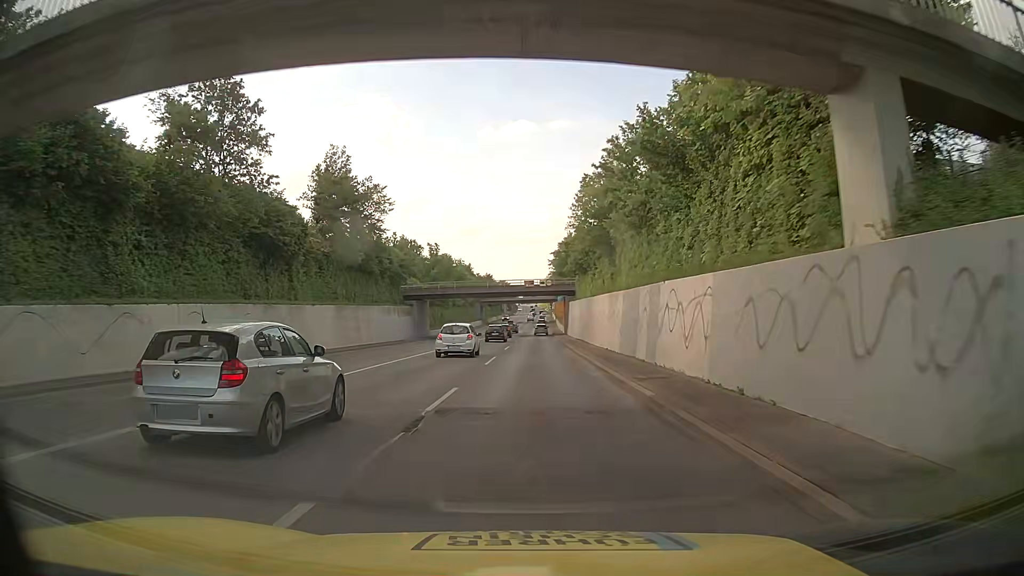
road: secondary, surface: asphalt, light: Day
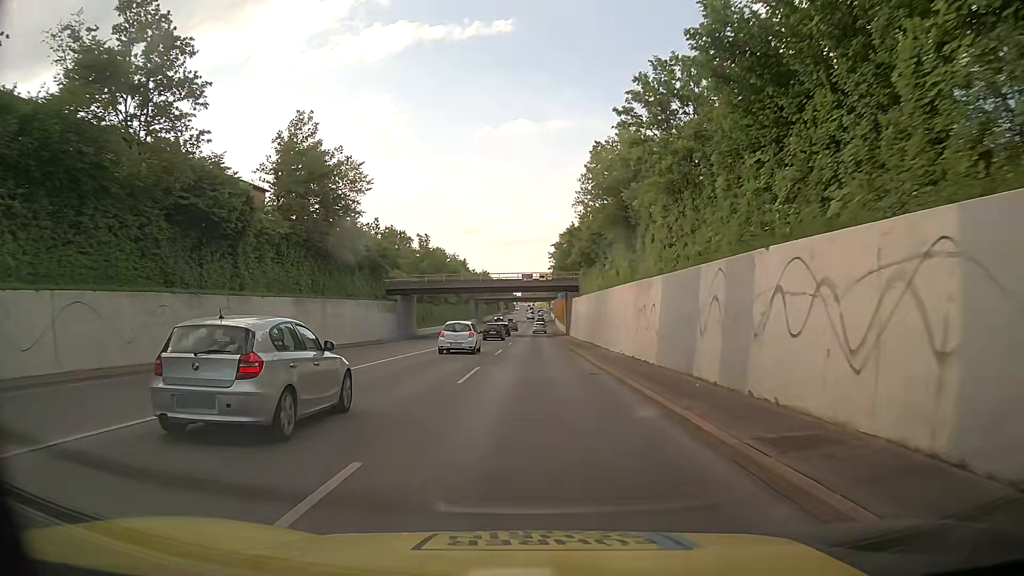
(-0.1, +8.6) m; -1°
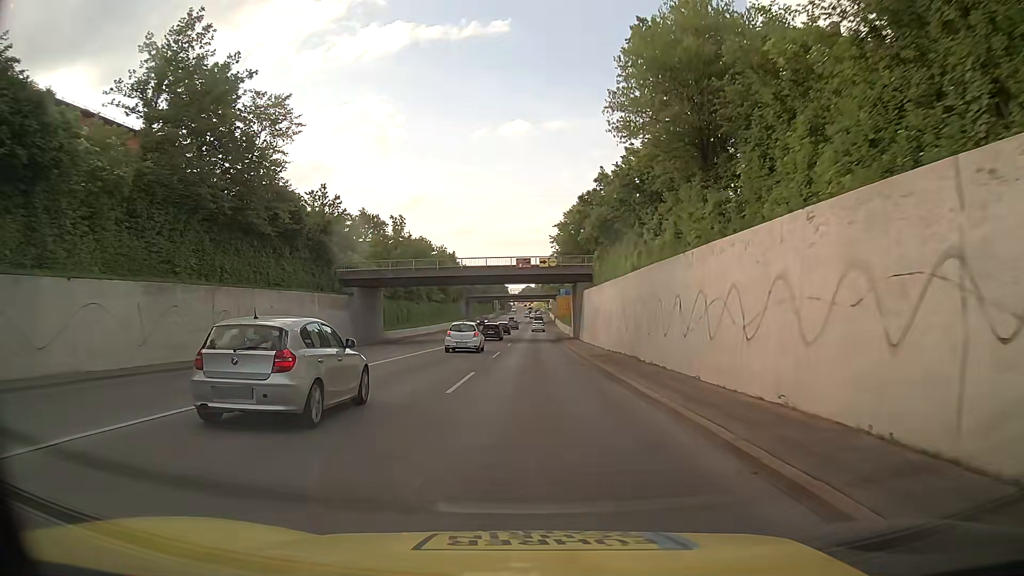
(+0.1, +17.3) m; +1°
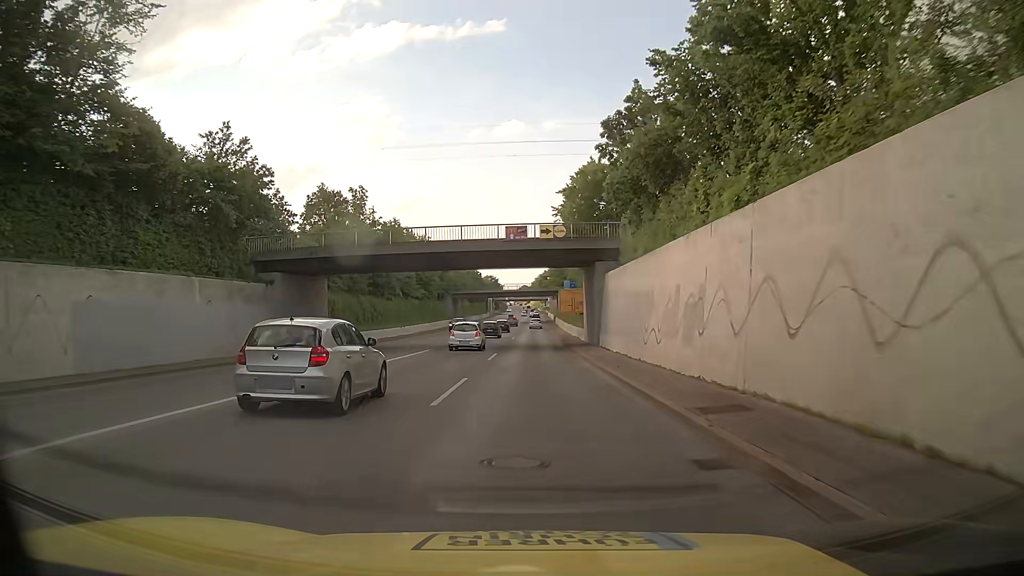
(0.0, +17.2) m; 0°
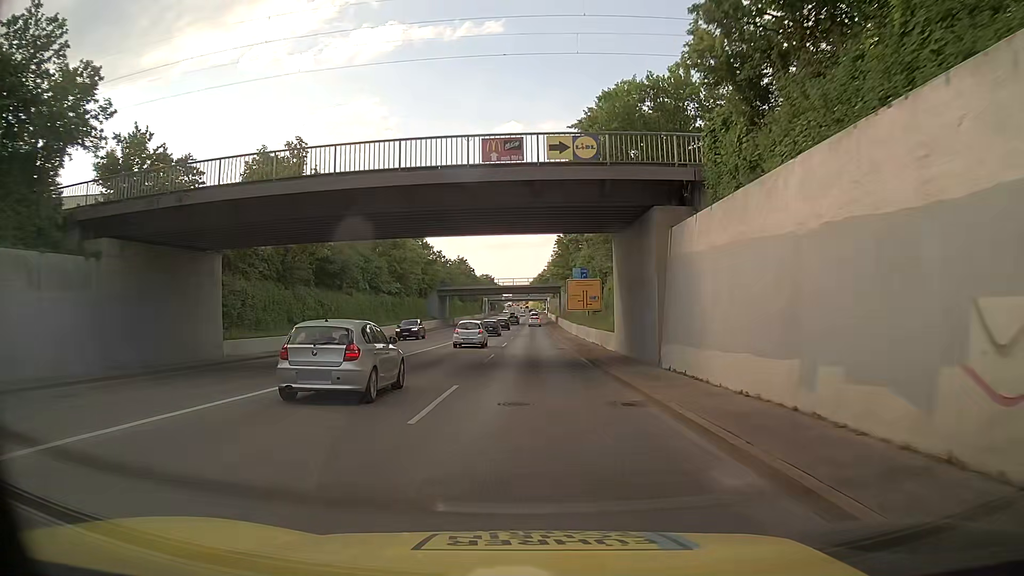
(+0.1, +17.1) m; 0°
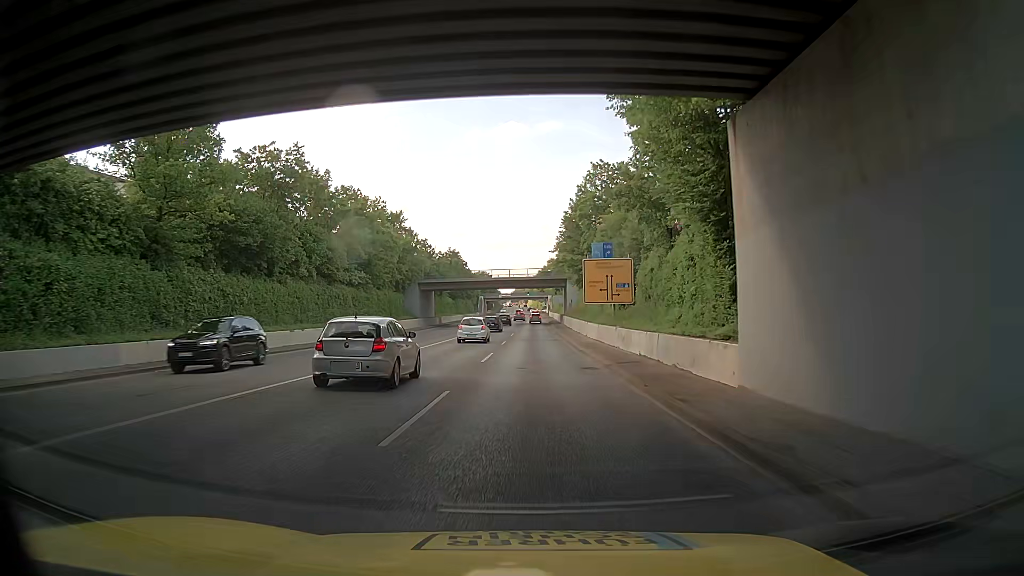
(0.0, +17.1) m; +1°
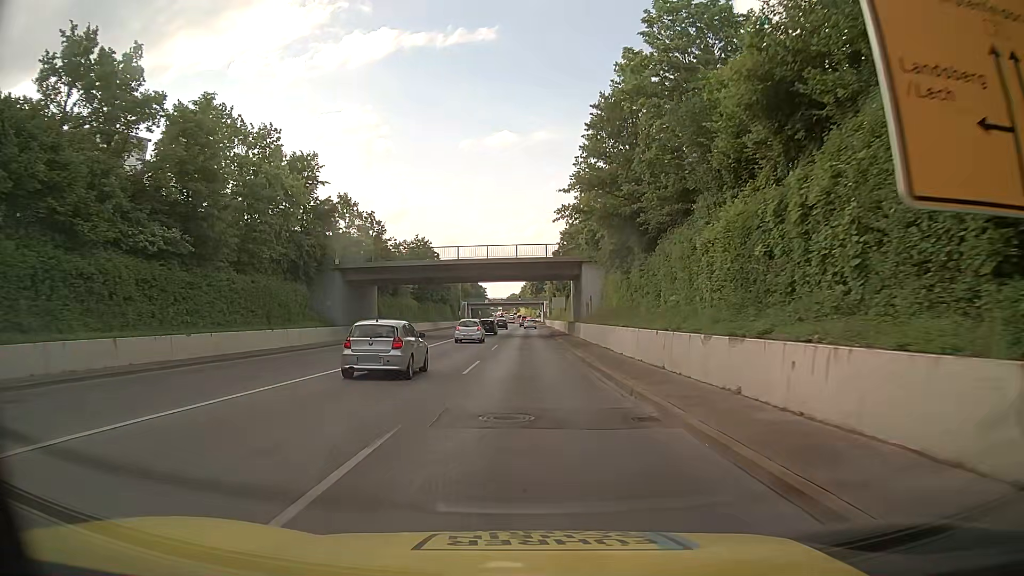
(-0.2, +34.0) m; 0°
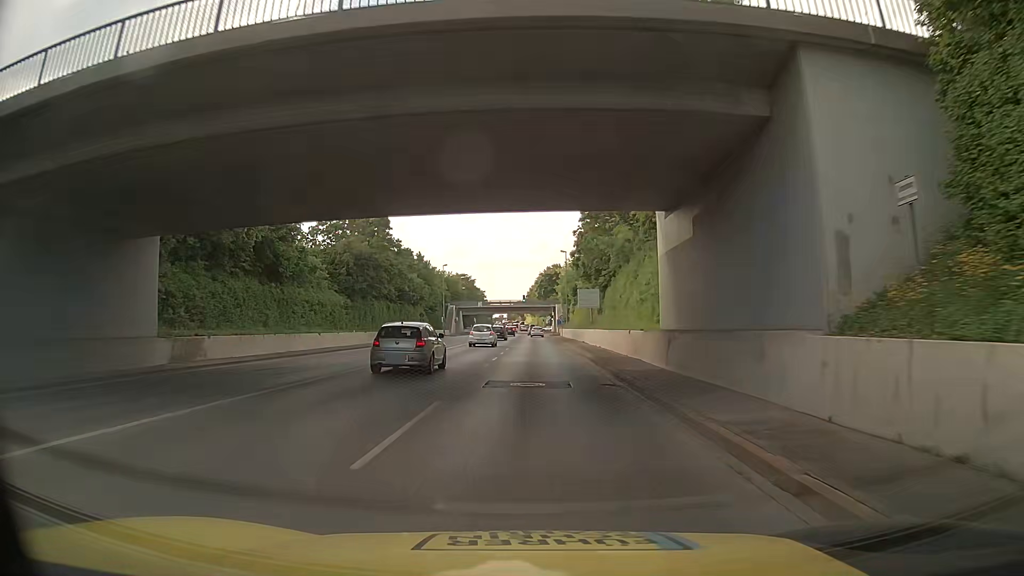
(0.0, +42.4) m; -1°
(0, +10) (0, +20) (0, +30) (0, +40) (0, +50) (0, +60) (0, +70) (+1, +80) (+1, +90) (+1, +100) m
